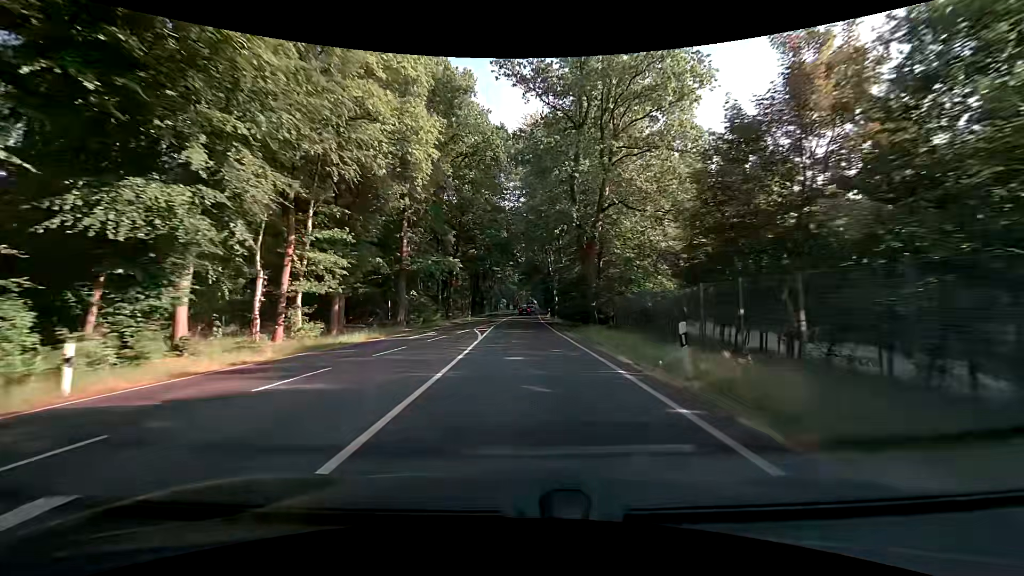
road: primary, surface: asphalt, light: Day
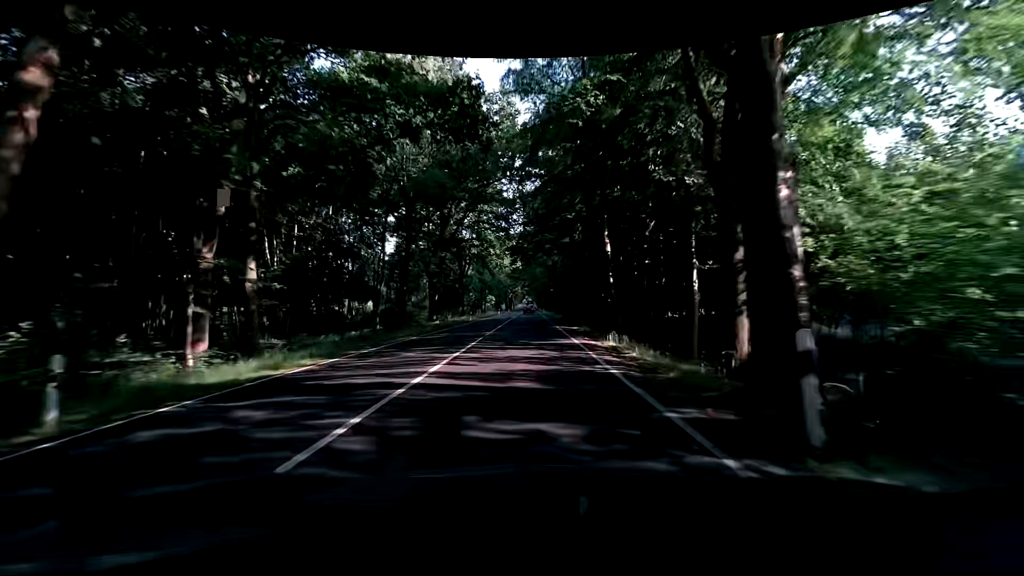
(-0.4, +53.8) m; 0°
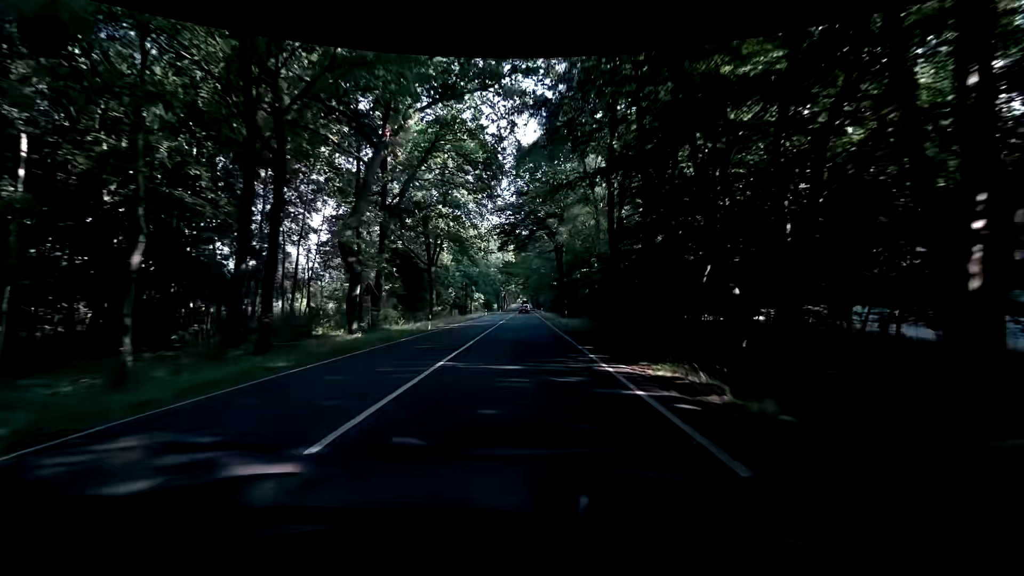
(+0.3, +21.5) m; 0°
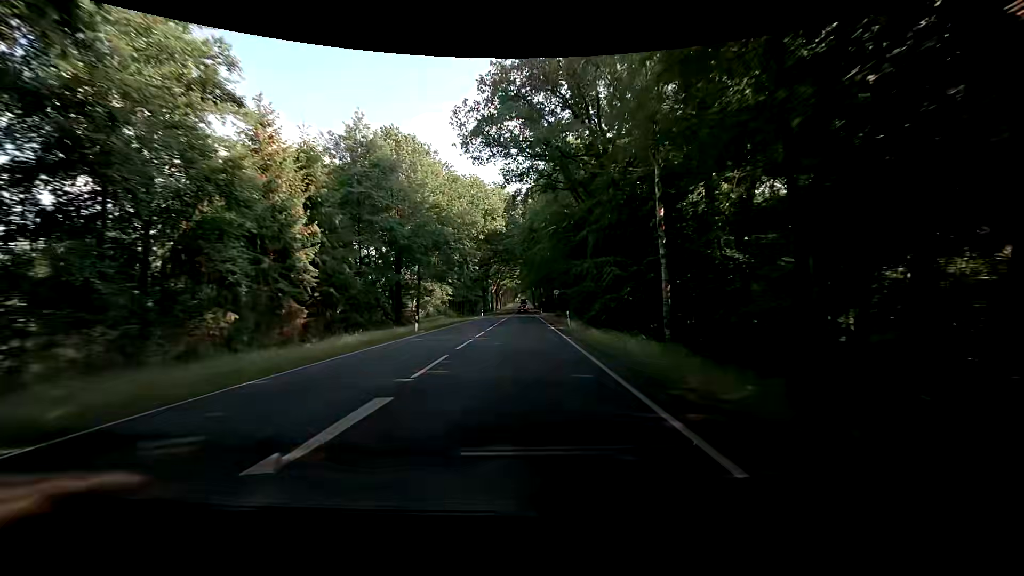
(+1.0, +53.8) m; +1°
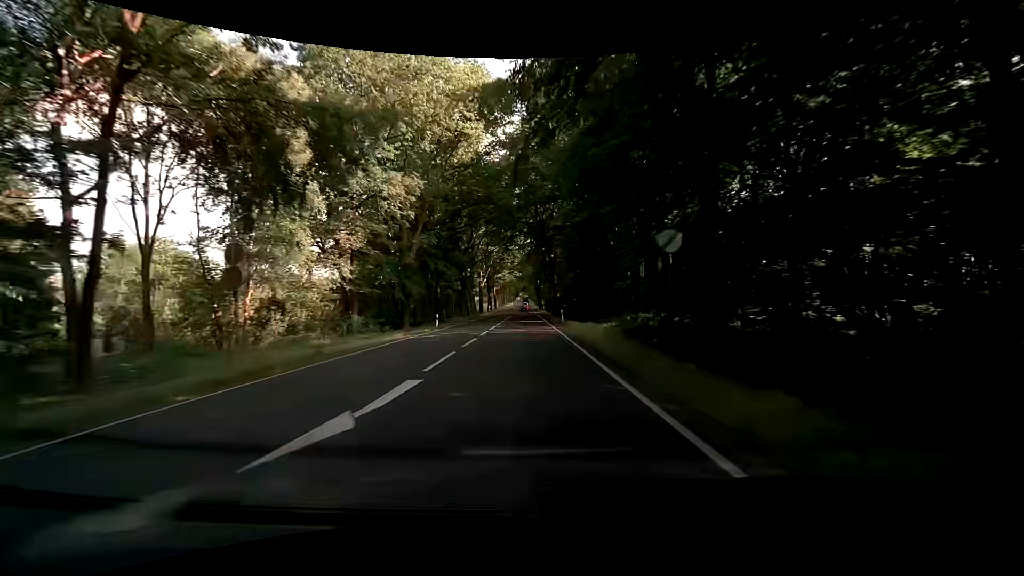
(+0.1, +43.1) m; 0°
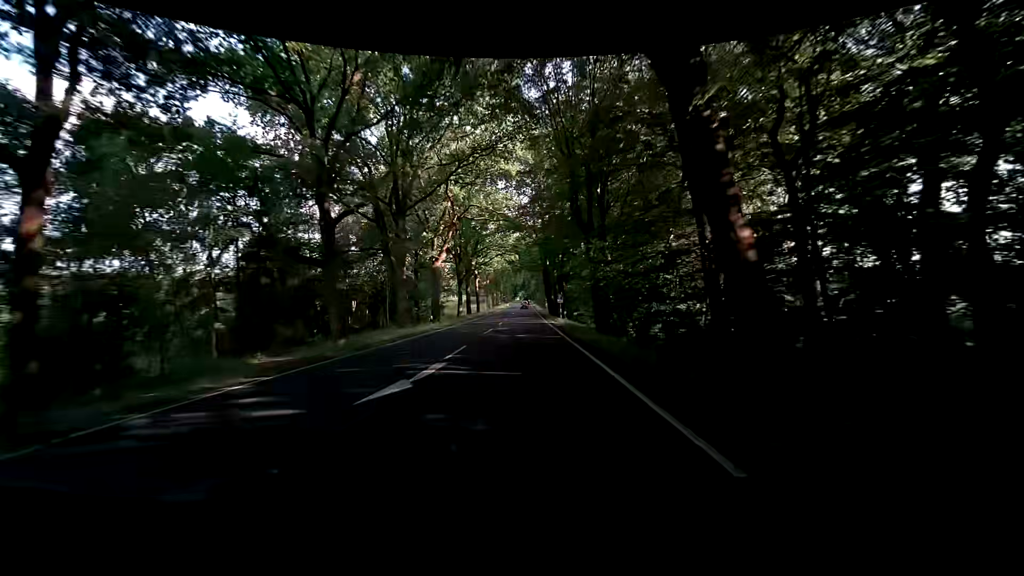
(0.0, +53.9) m; 0°
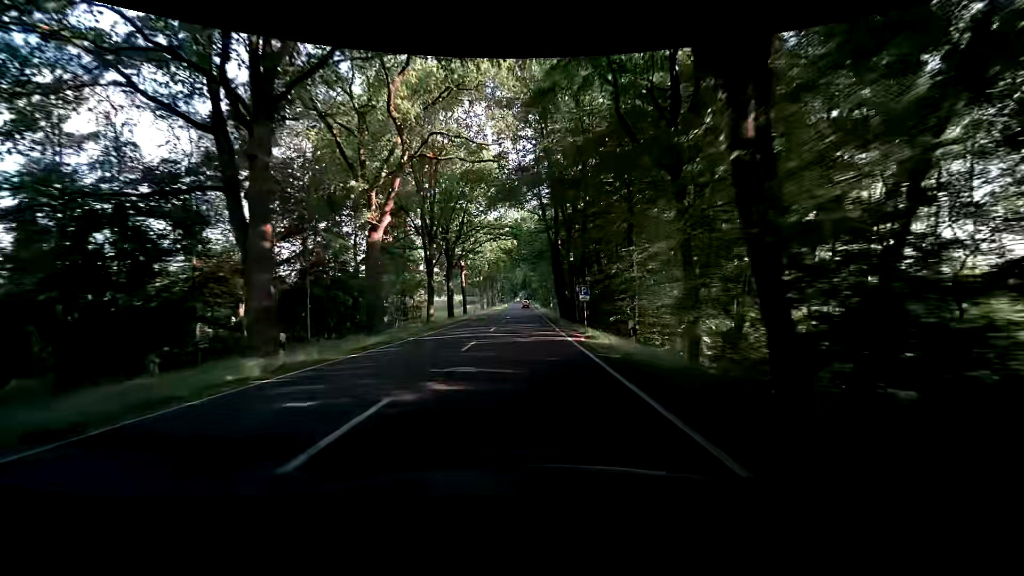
(-0.3, +22.0) m; 0°
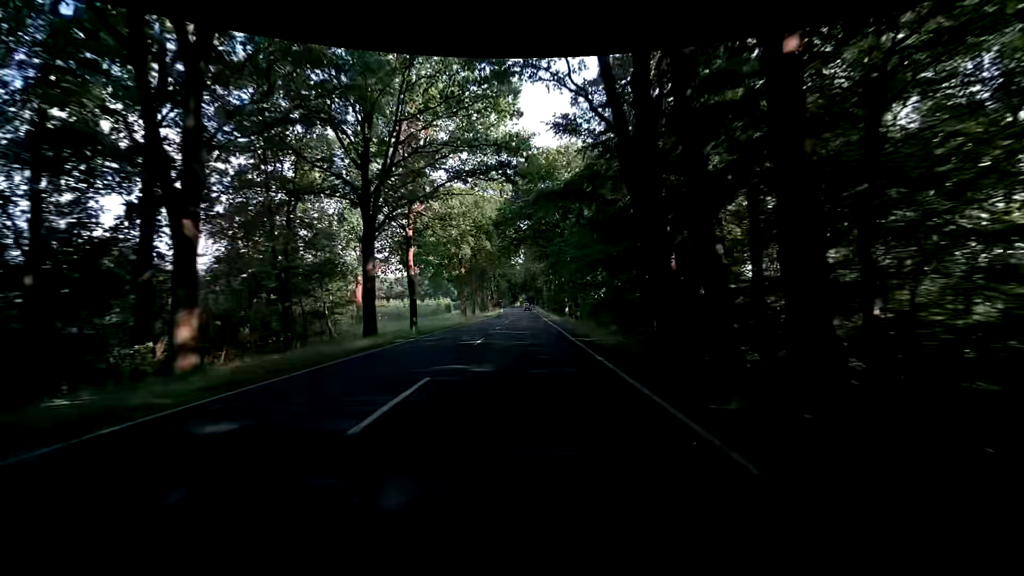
(-0.5, +35.0) m; -1°
(0, +10) (0, +20) (0, +30) (0, +40) (0, +50) (0, +60) (0, +70) (0, +80) (0, +90) (0, +100) m
